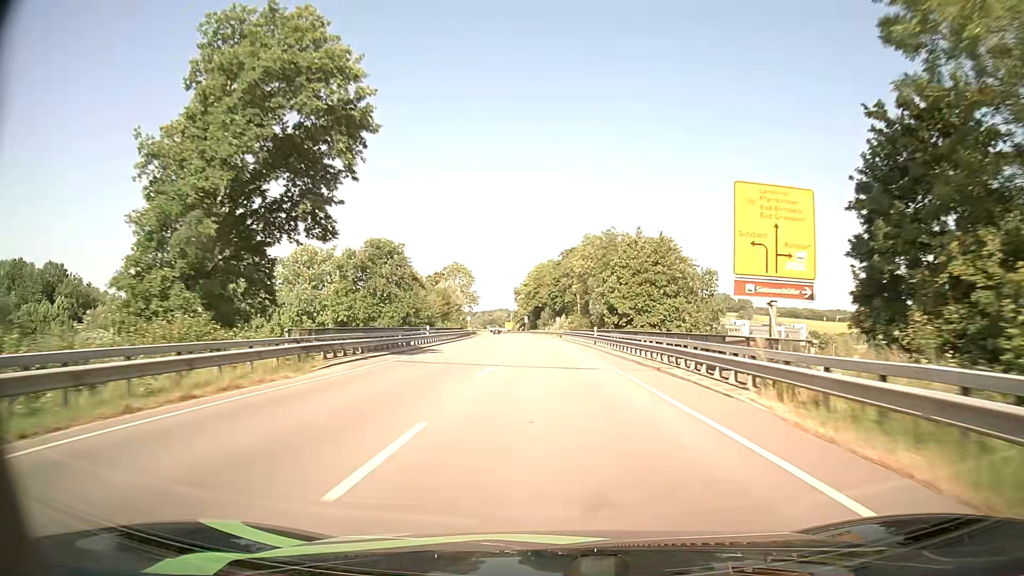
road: primary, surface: asphalt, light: Day
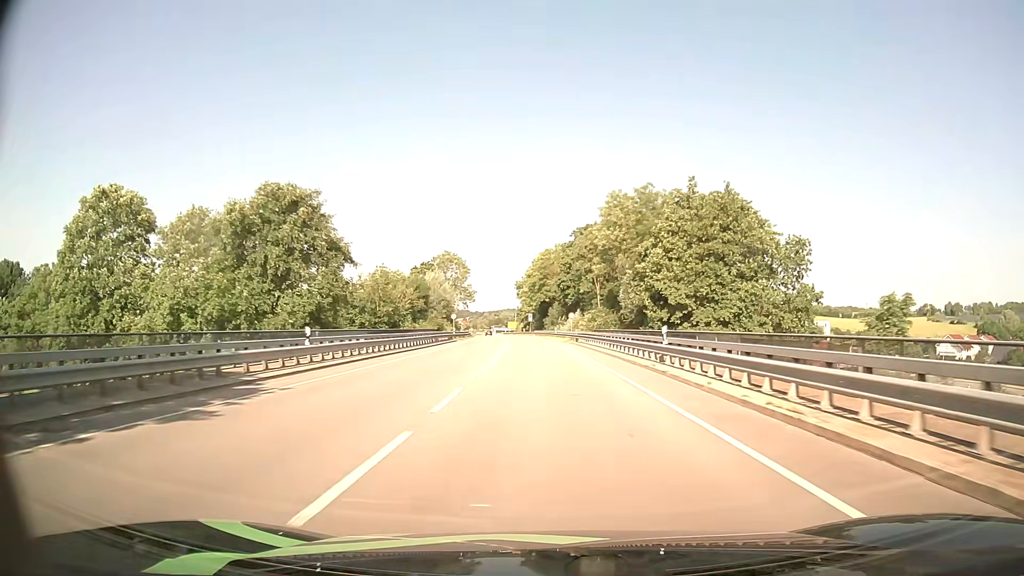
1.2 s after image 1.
(0.0, +25.1) m; 0°
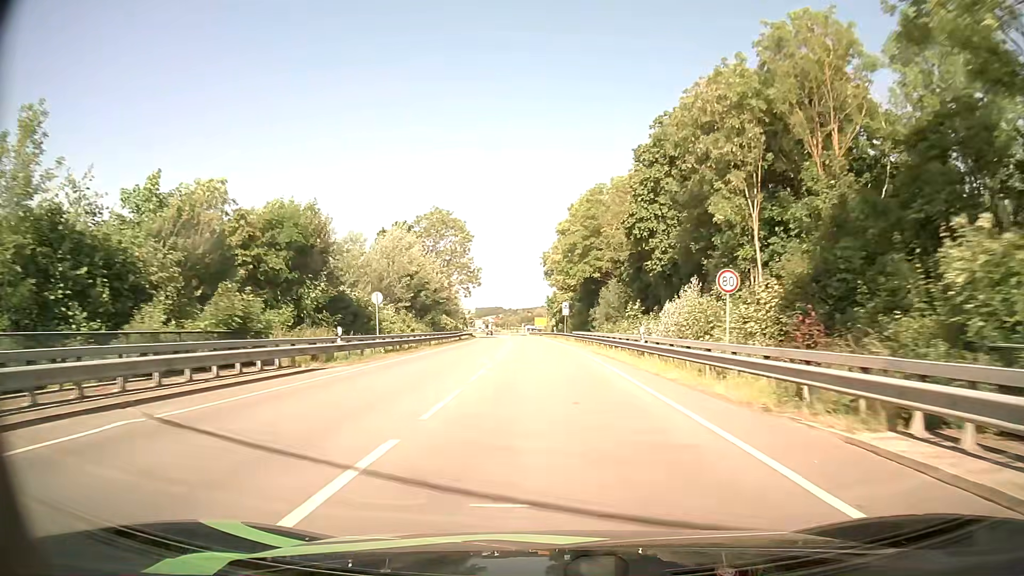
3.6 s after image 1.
(-1.1, +48.8) m; -3°
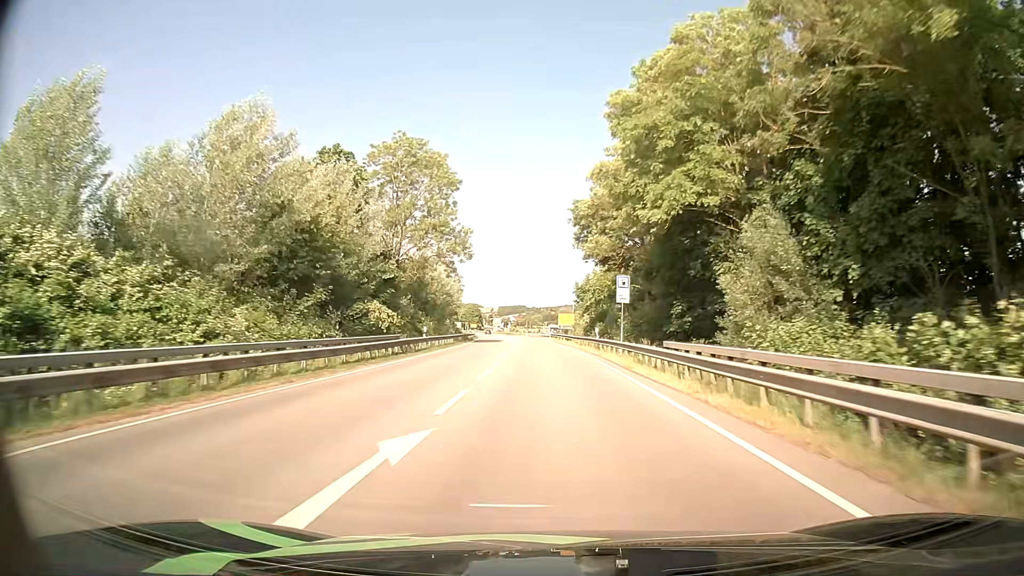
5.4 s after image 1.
(-0.7, +35.5) m; -2°
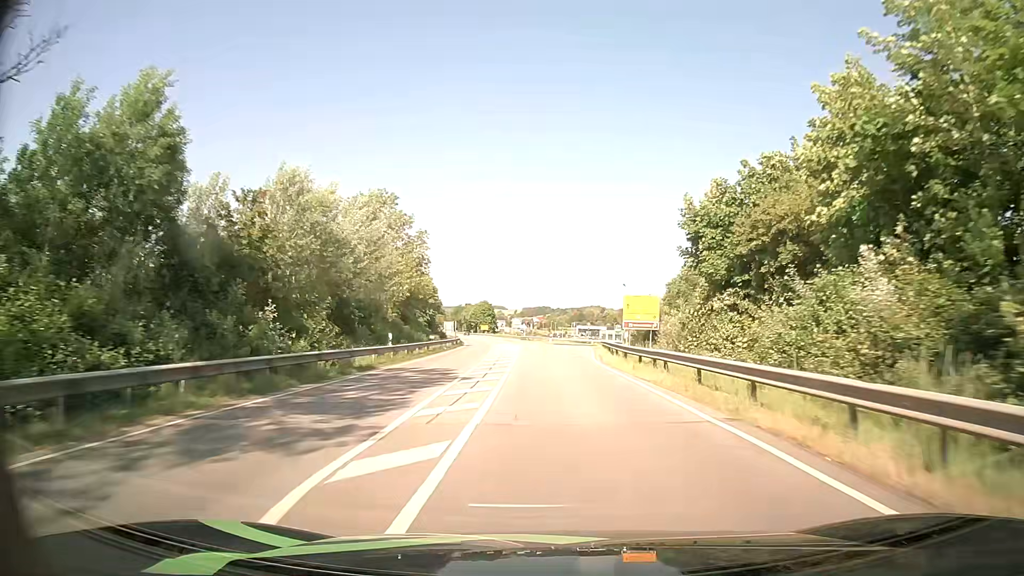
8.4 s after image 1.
(-1.4, +57.4) m; -2°
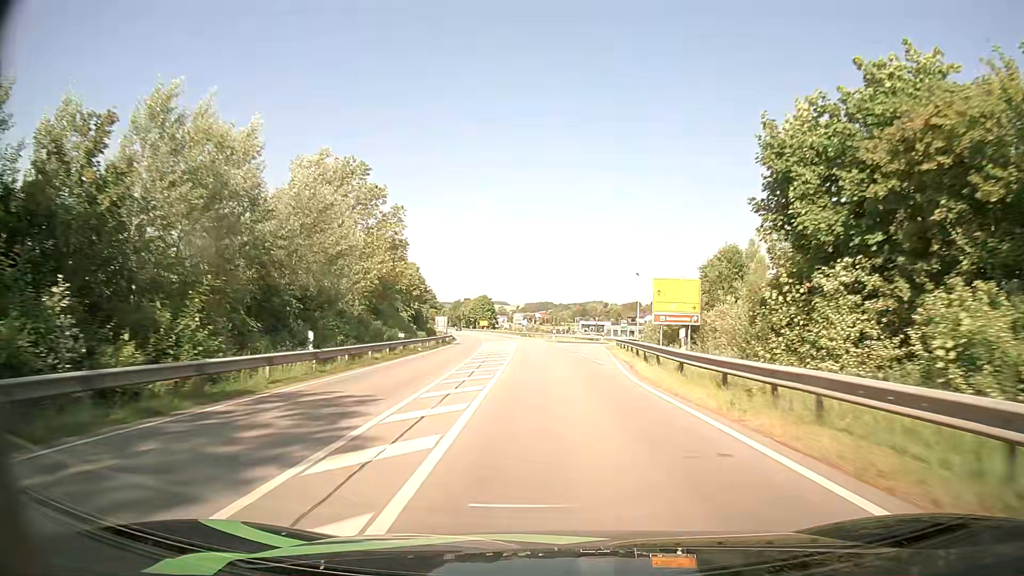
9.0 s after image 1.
(0.0, +11.3) m; 0°
